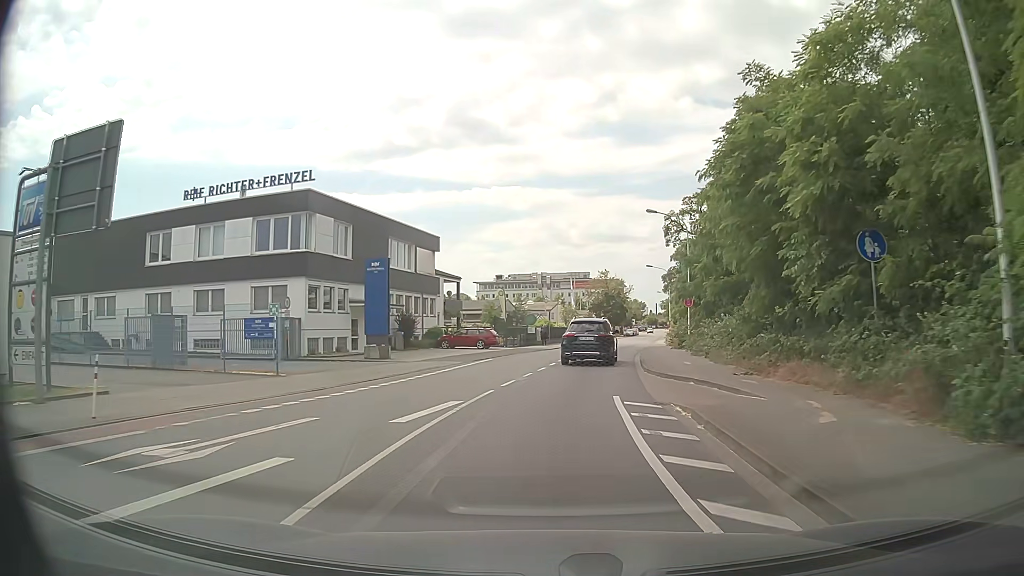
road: tertiary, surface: asphalt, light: Day
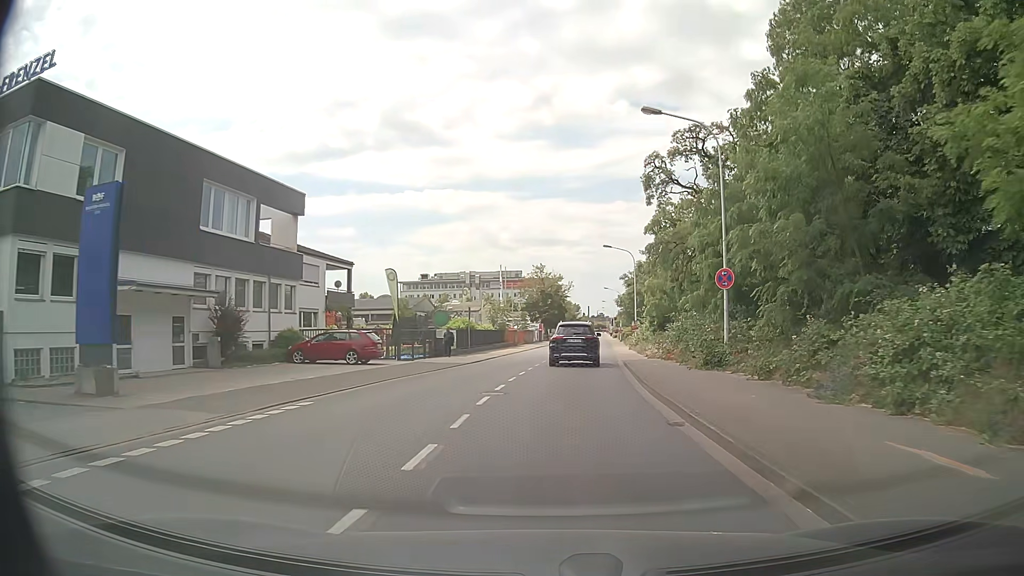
(+0.7, +18.5) m; +6°
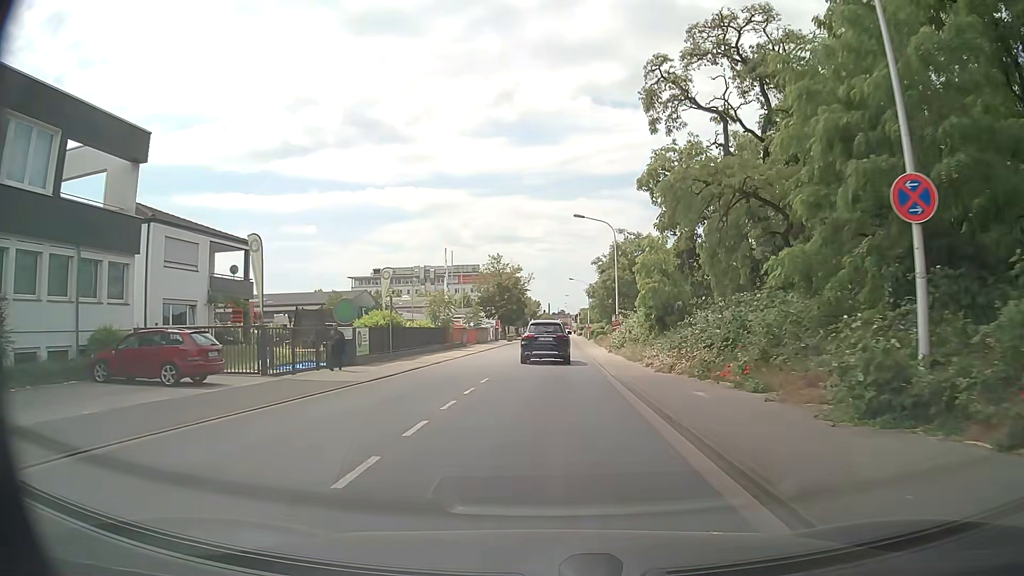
(+0.5, +12.4) m; +3°
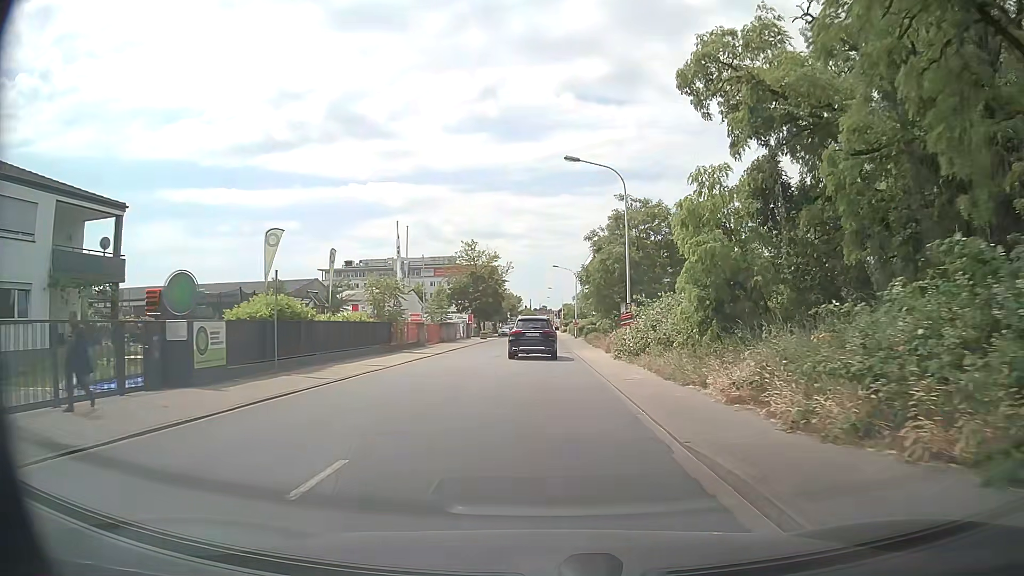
(+0.2, +12.3) m; +2°
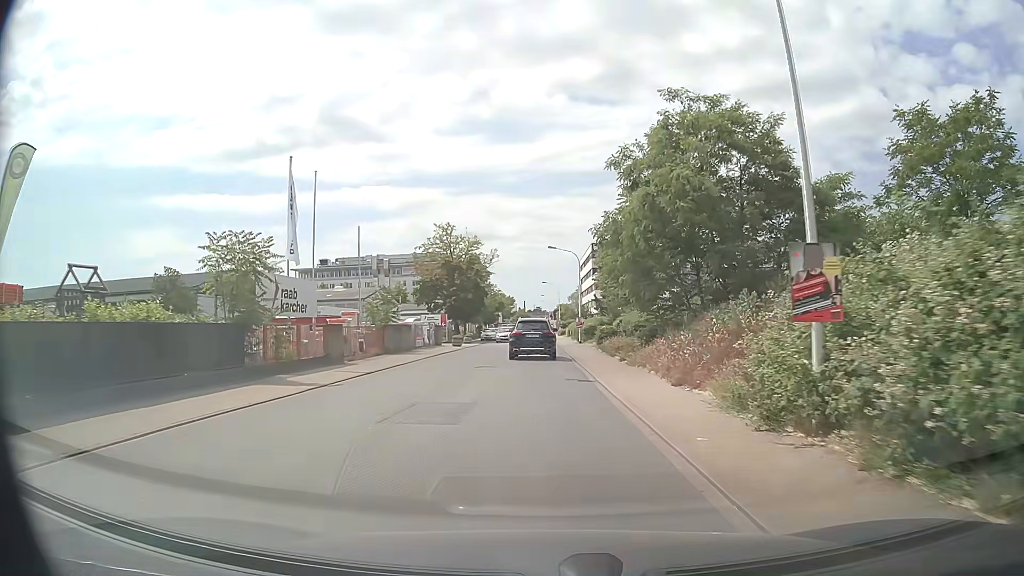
(+0.2, +18.3) m; 0°
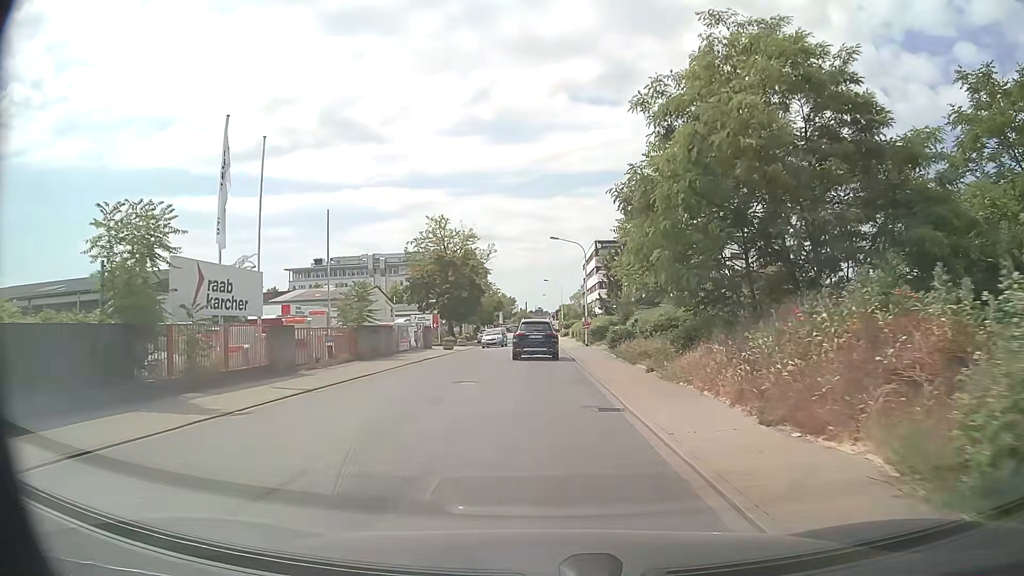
(0.0, +6.0) m; 0°
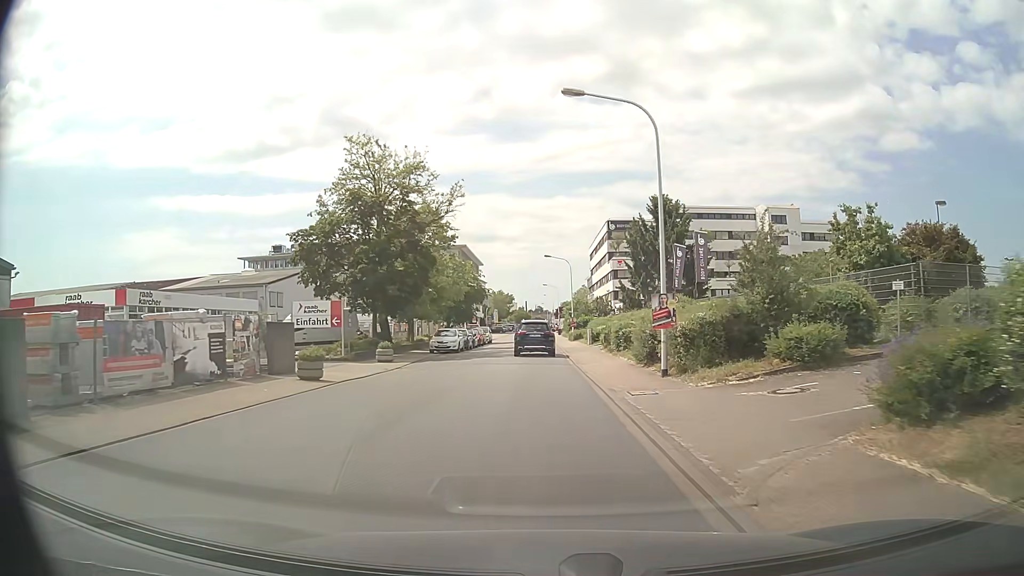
(-0.1, +29.8) m; 0°
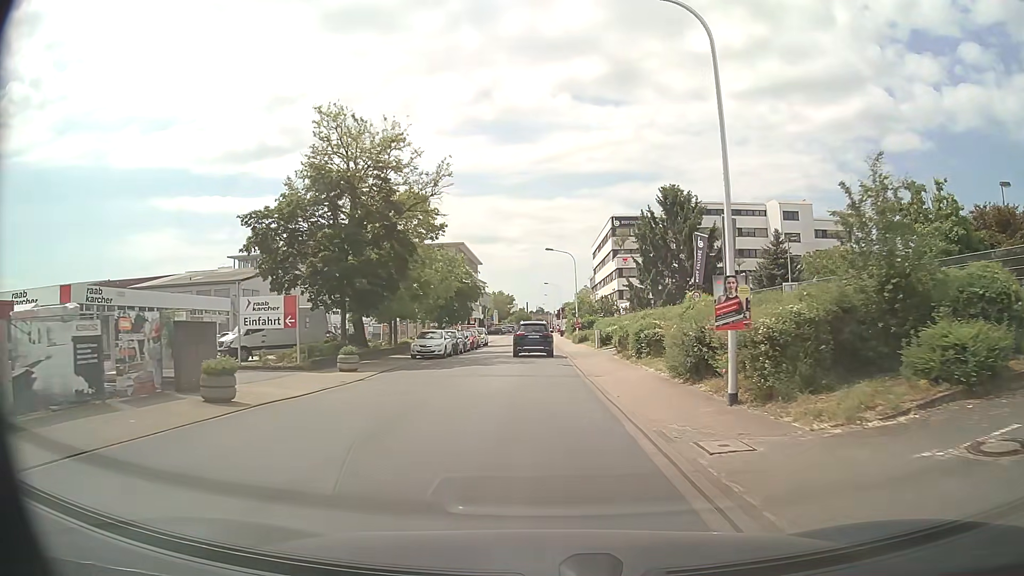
(0.0, +6.2) m; 0°
